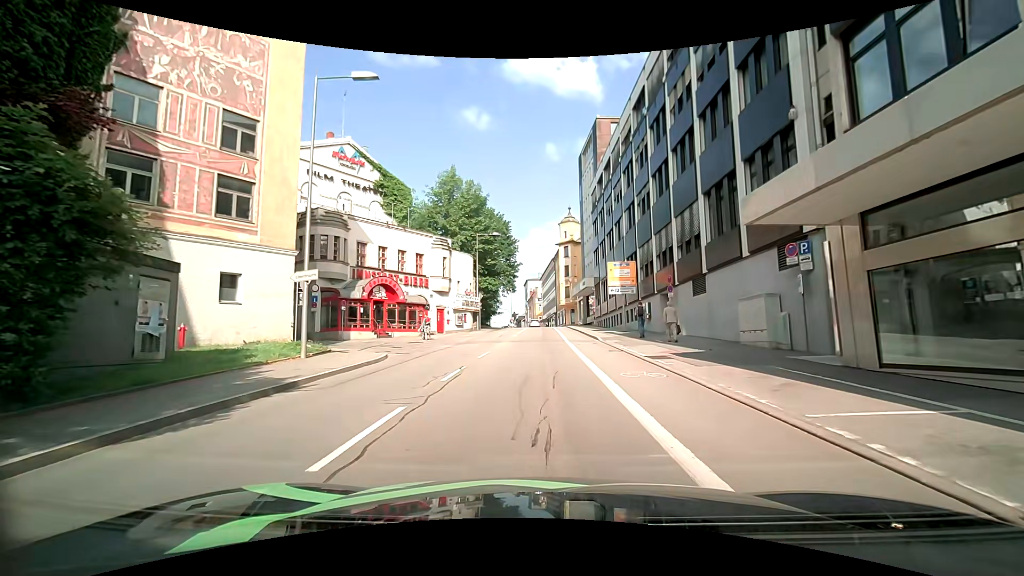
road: tertiary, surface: asphalt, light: Day
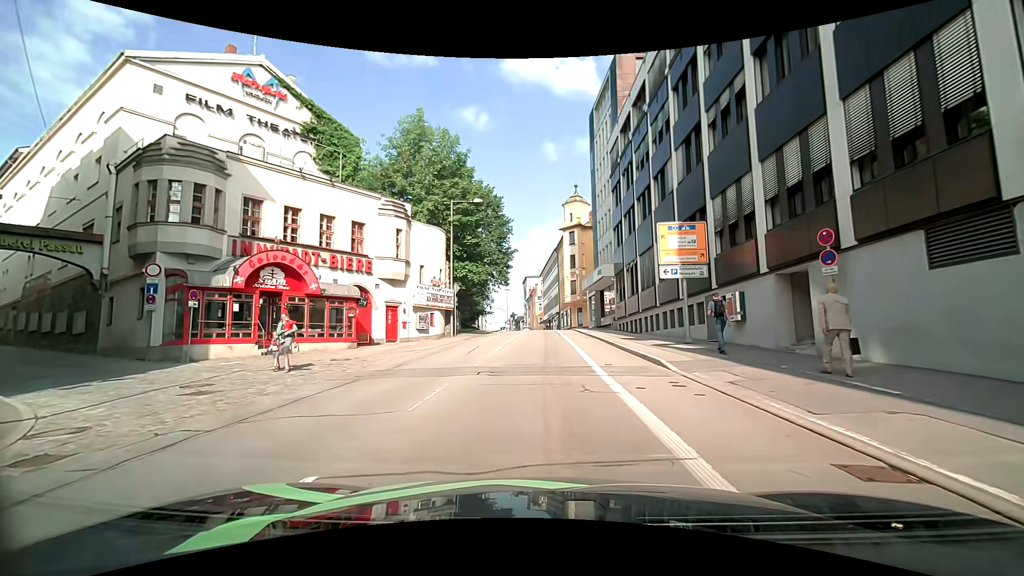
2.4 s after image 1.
(+0.6, +15.1) m; +3°
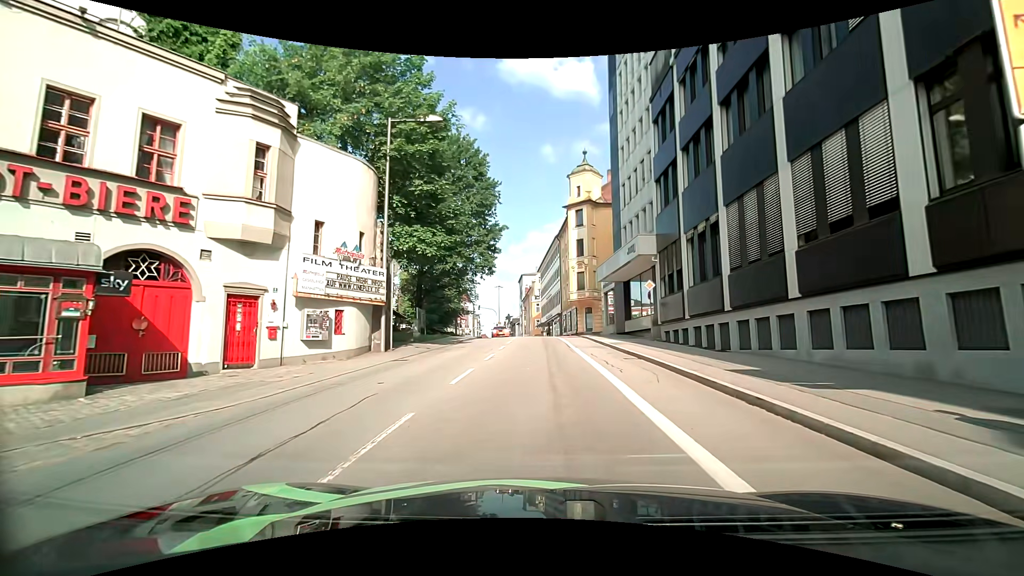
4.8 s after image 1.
(+0.1, +15.4) m; +1°
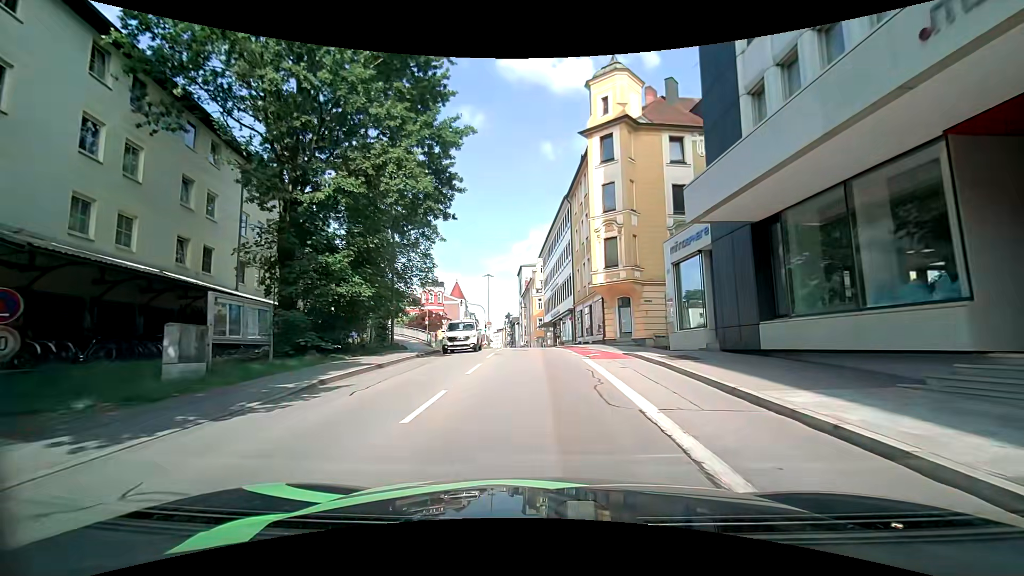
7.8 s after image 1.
(-0.3, +21.8) m; +1°
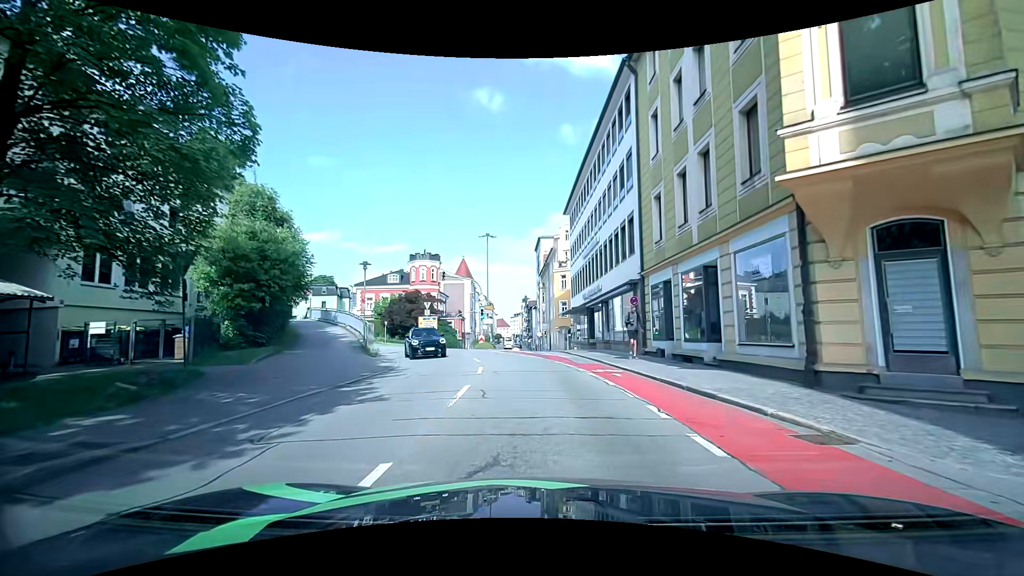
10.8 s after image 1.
(-1.3, +22.6) m; -3°
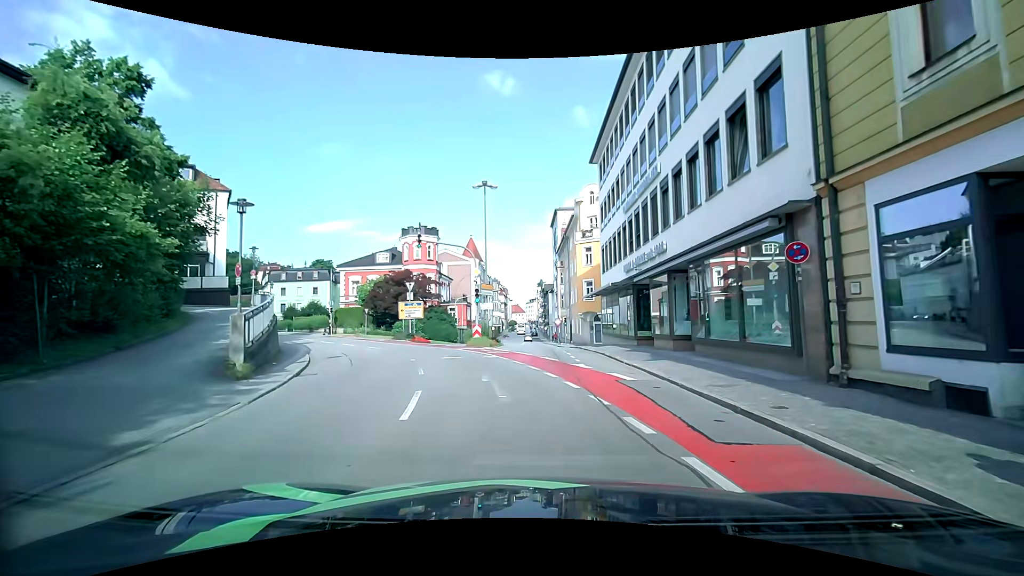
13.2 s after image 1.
(-0.1, +13.1) m; -1°
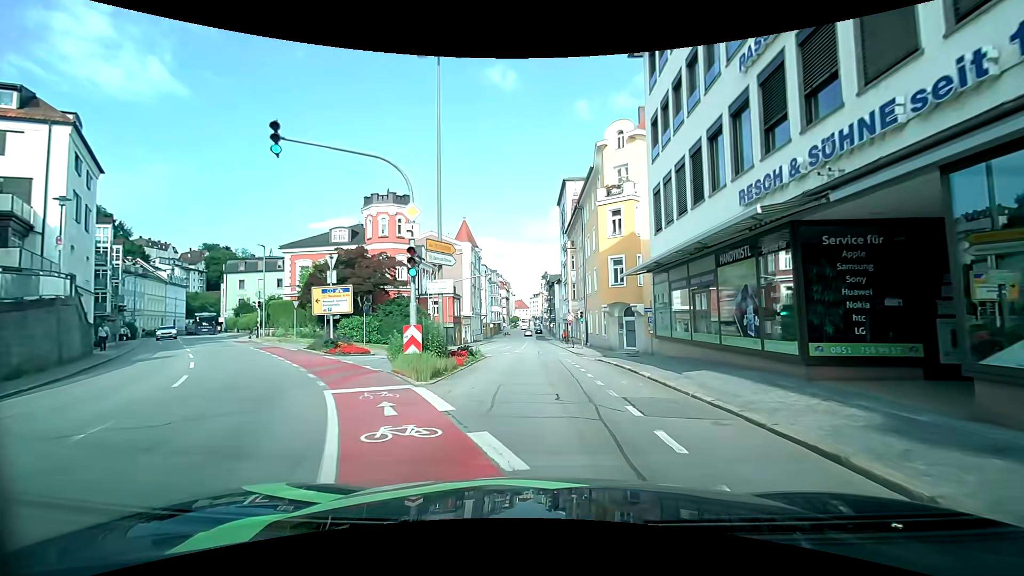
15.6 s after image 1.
(-0.4, +16.0) m; -3°
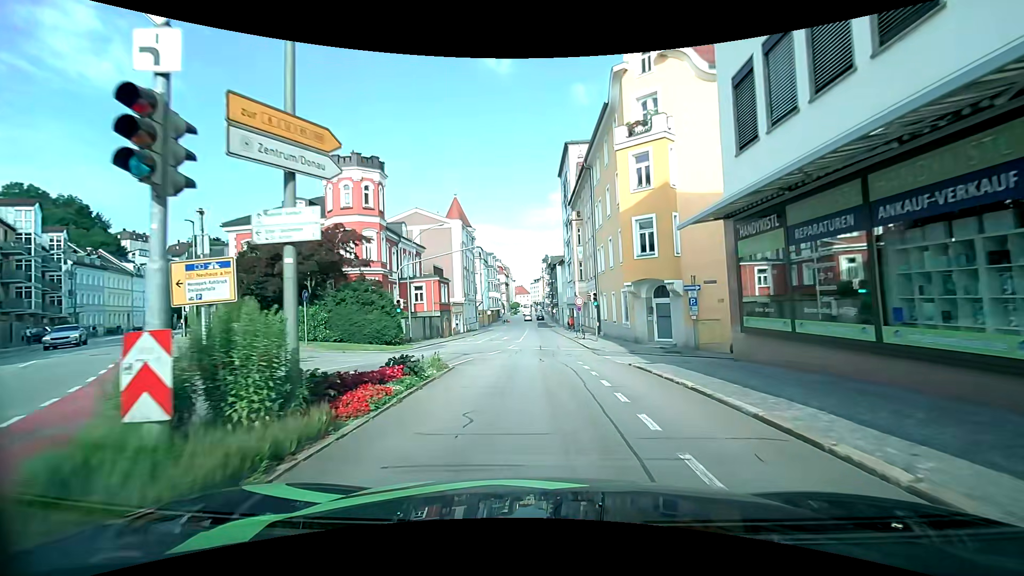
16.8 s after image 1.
(+0.2, +9.2) m; +2°
(0, +10) (0, +20) (0, +30) (0, +40) (-1, +50) (-1, +60) (-1, +70) (-2, +80) (-2, +90) (-3, +100) m
